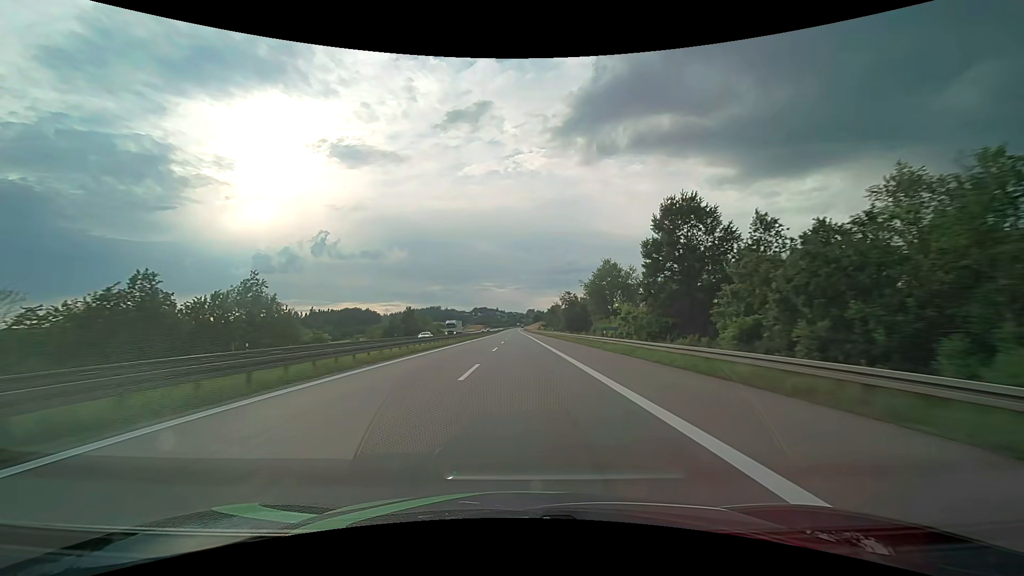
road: motorway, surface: asphalt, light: Day
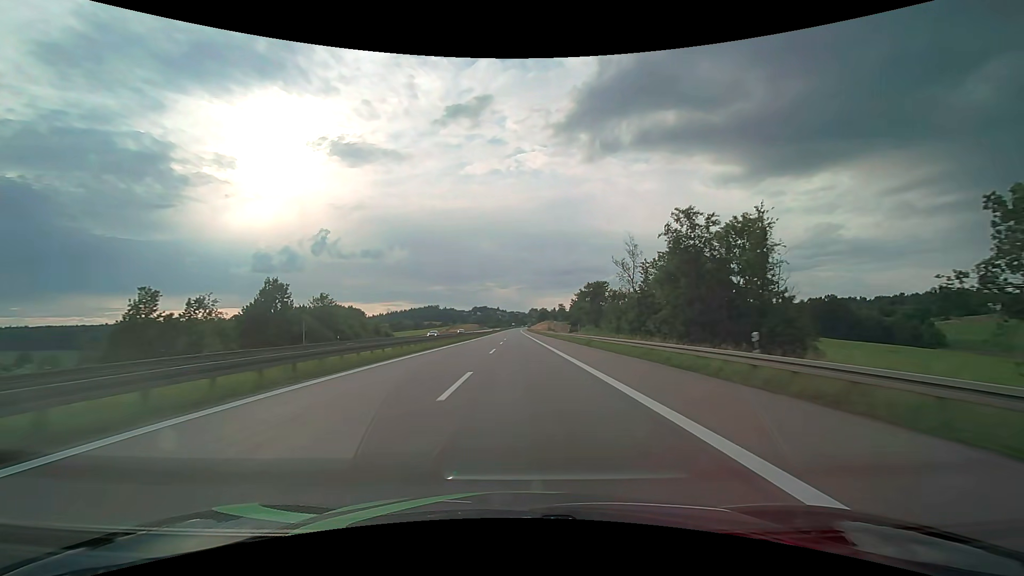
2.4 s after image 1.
(-0.3, +76.0) m; 0°
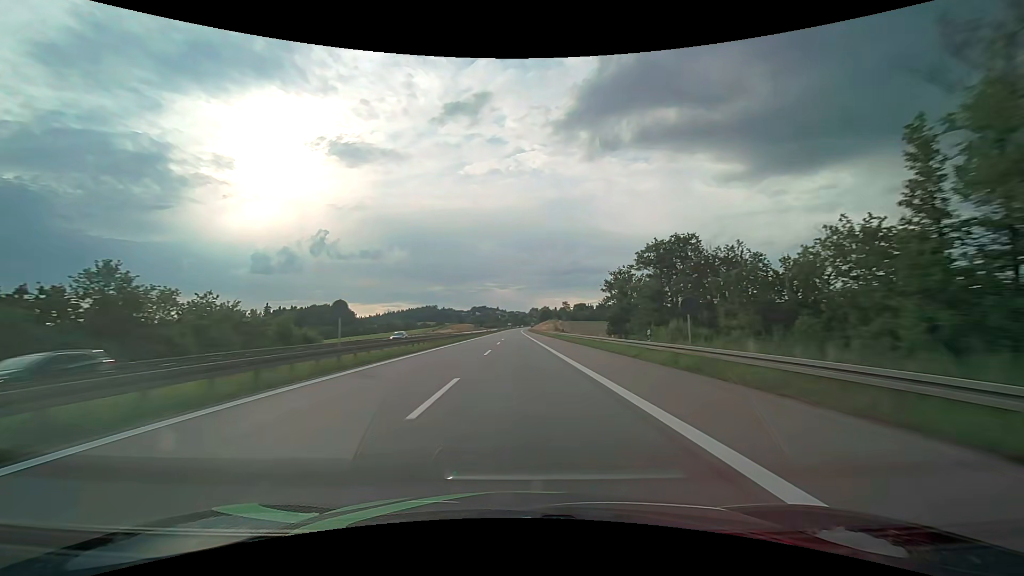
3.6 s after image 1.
(+0.2, +38.0) m; 0°
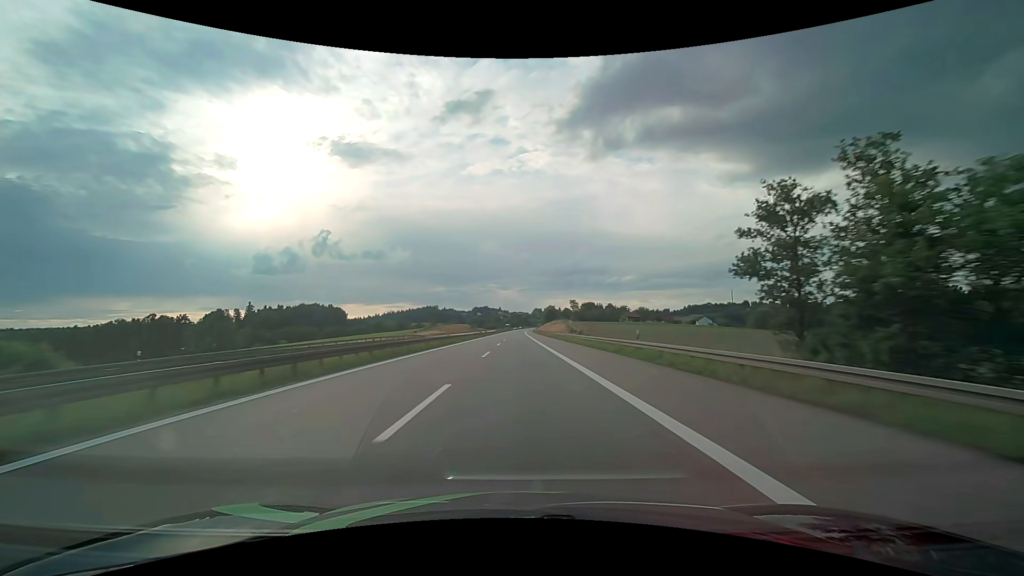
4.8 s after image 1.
(-0.1, +38.0) m; 0°
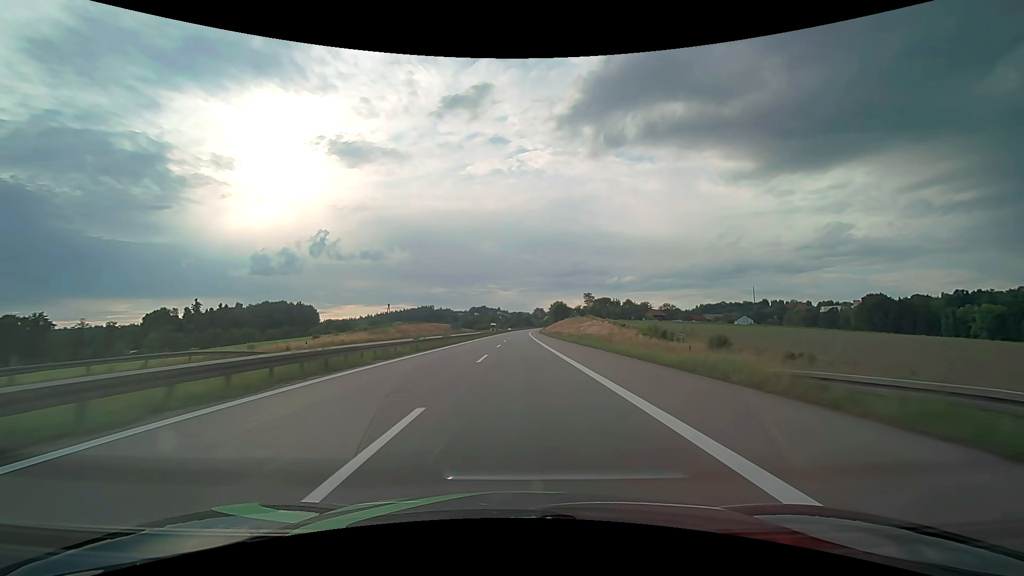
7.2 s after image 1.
(-0.1, +76.0) m; 0°
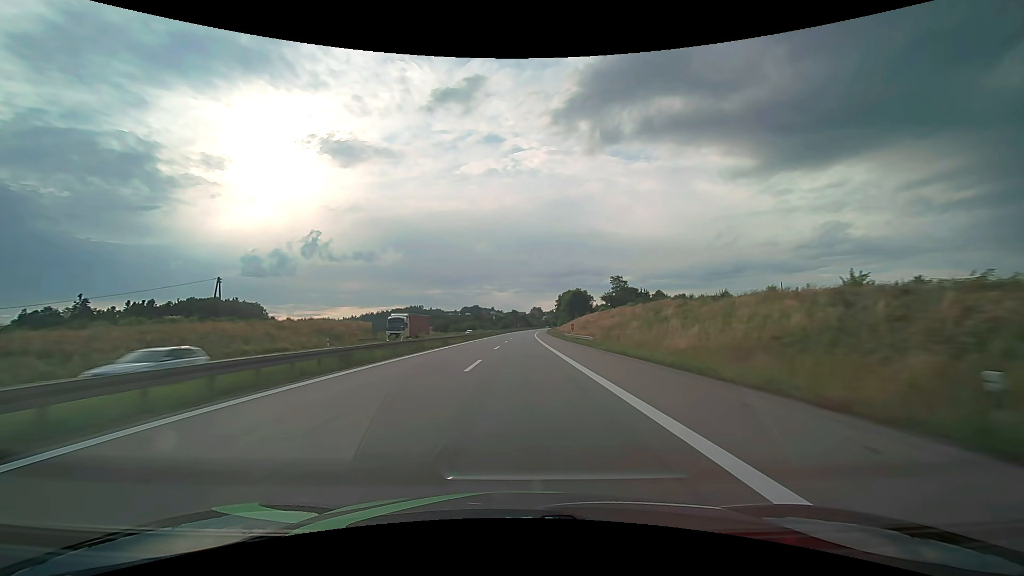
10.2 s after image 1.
(+0.4, +95.0) m; 0°
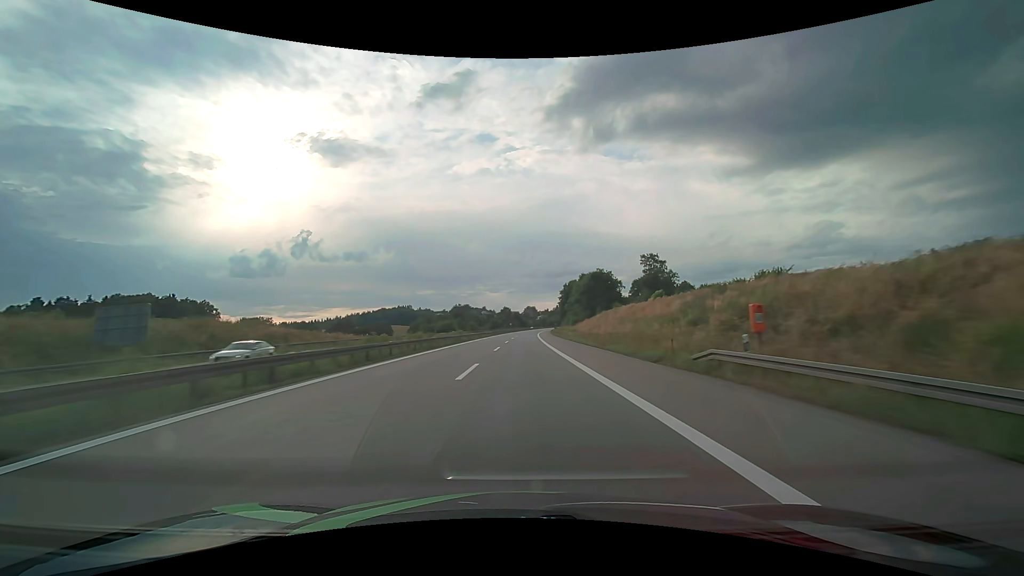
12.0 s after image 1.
(+0.3, +57.0) m; +1°
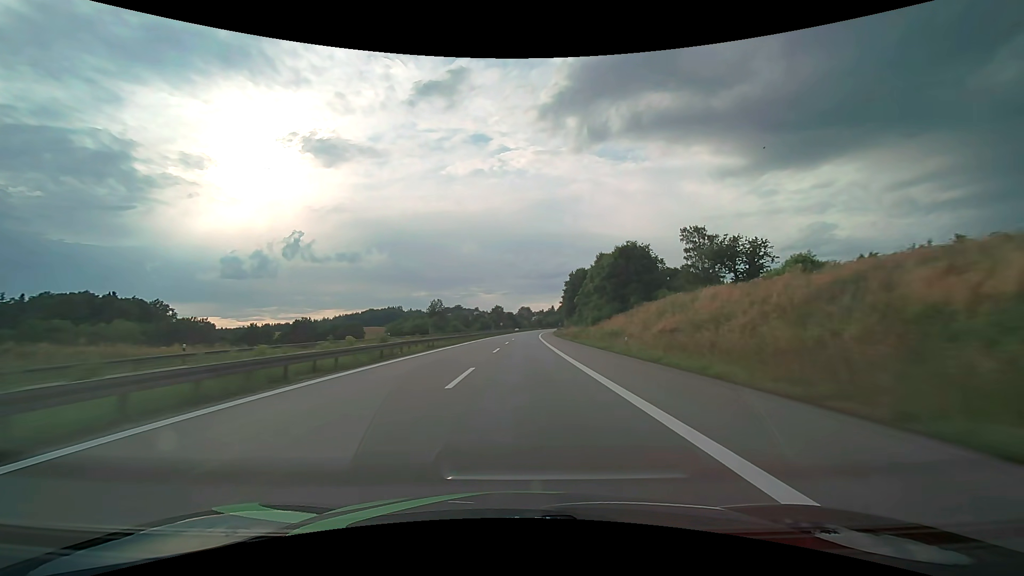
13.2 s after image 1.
(+0.3, +38.0) m; +1°
(0, +10) (0, +20) (0, +30) (0, +40) (0, +50) (+1, +60) (+1, +70) (+1, +80) (+2, +90) (+2, +100) m
